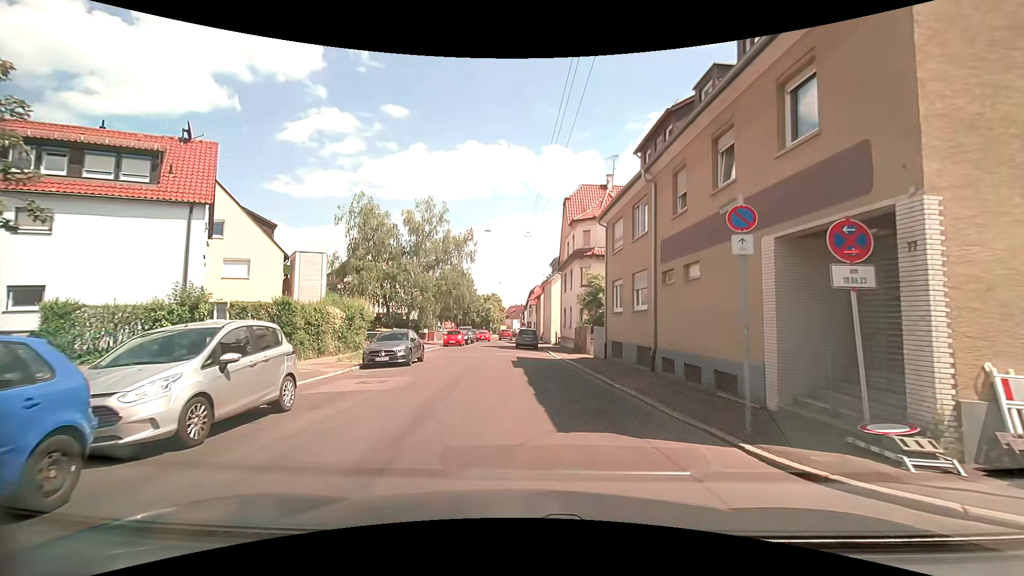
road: residential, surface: asphalt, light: Day
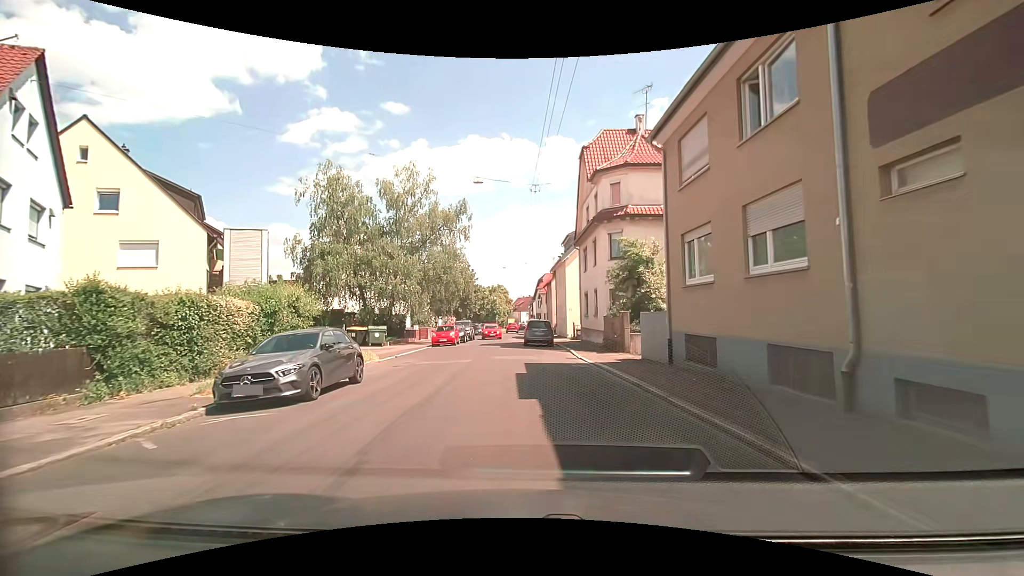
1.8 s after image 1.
(0.0, +9.8) m; +1°
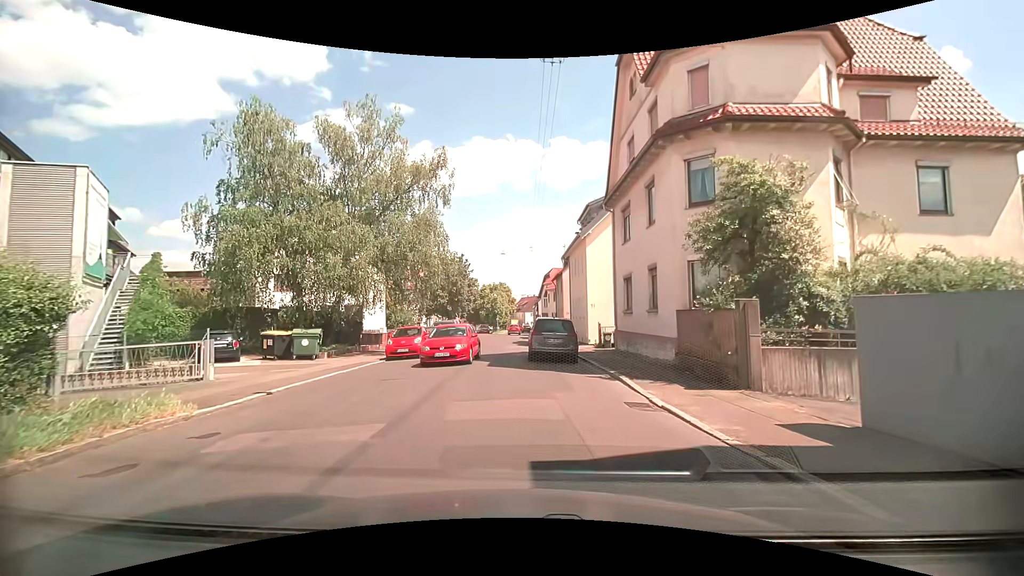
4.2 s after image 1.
(-0.5, +12.2) m; -2°
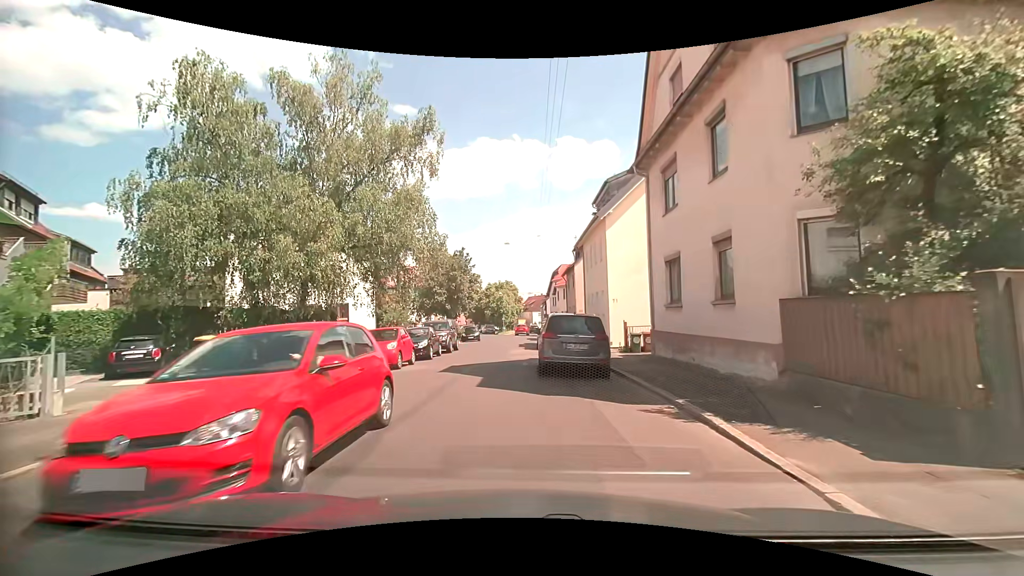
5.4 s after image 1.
(0.0, +5.5) m; -1°
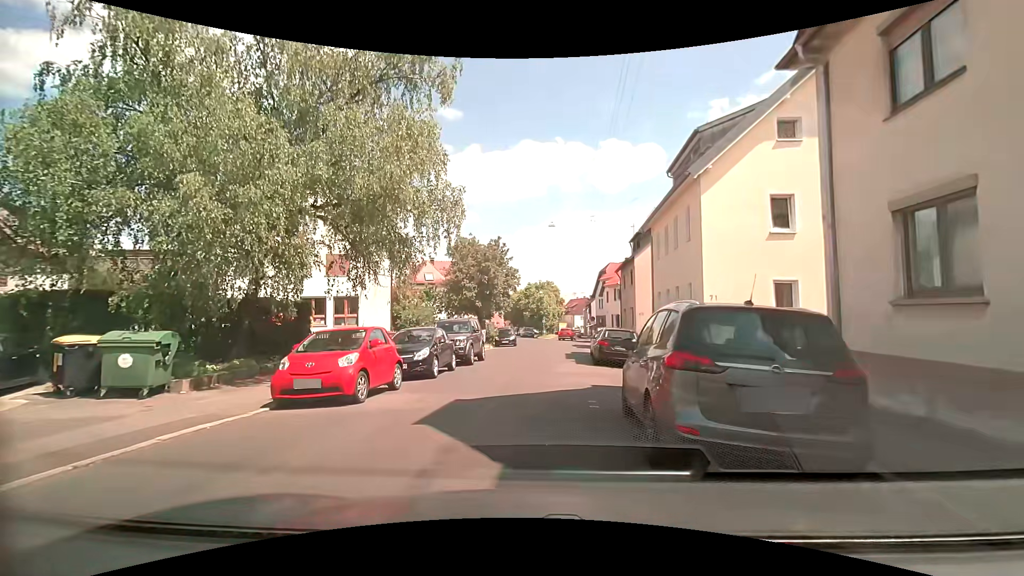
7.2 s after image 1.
(-0.3, +7.9) m; -6°
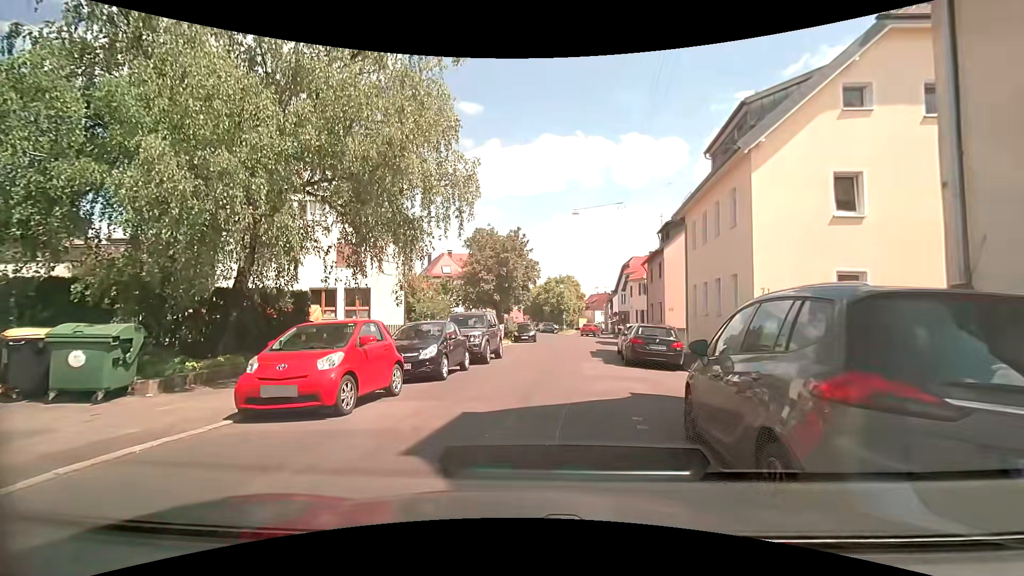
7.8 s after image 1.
(0.0, +1.9) m; -3°
